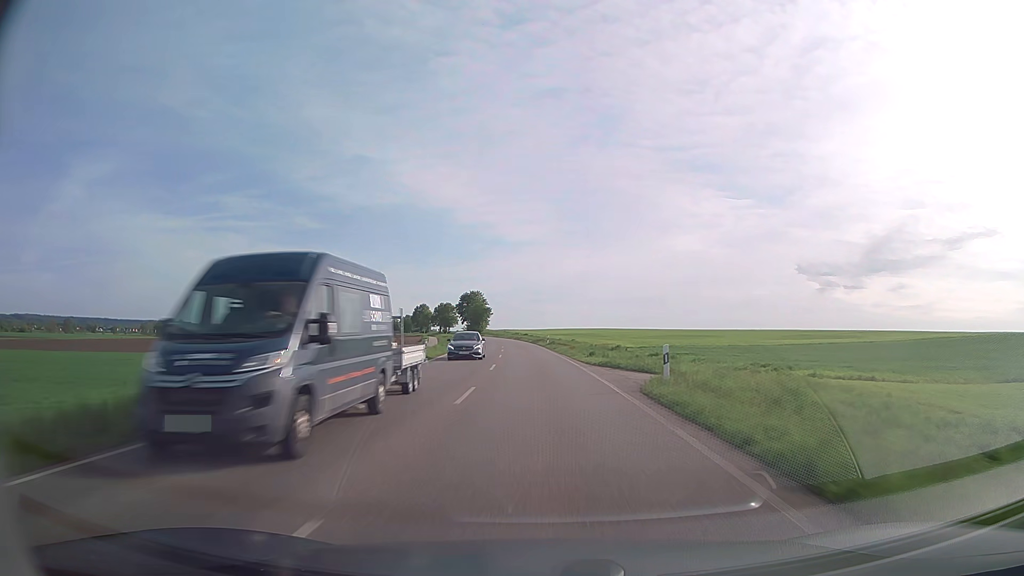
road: secondary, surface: asphalt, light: Day
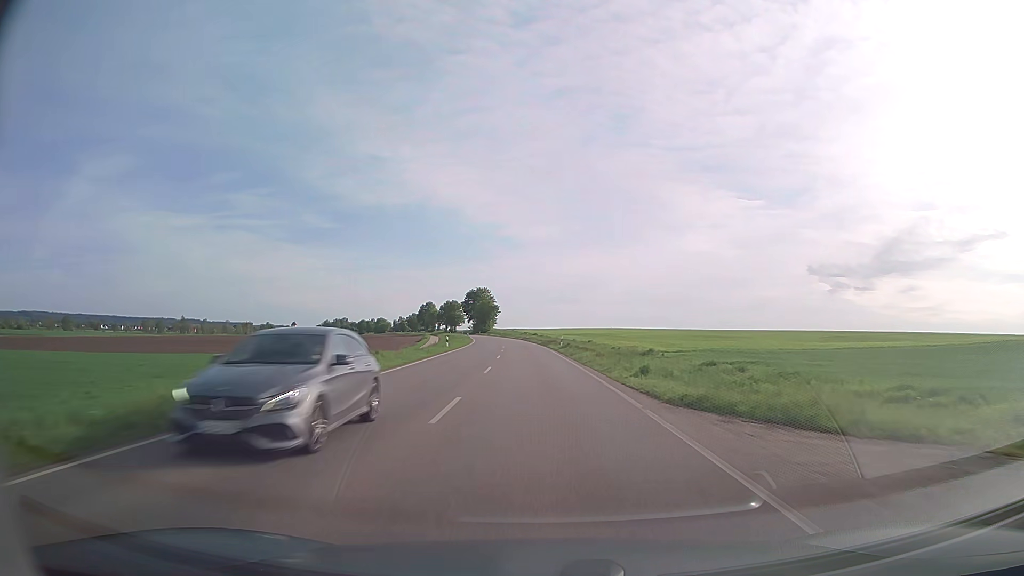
(-0.1, +14.9) m; -1°
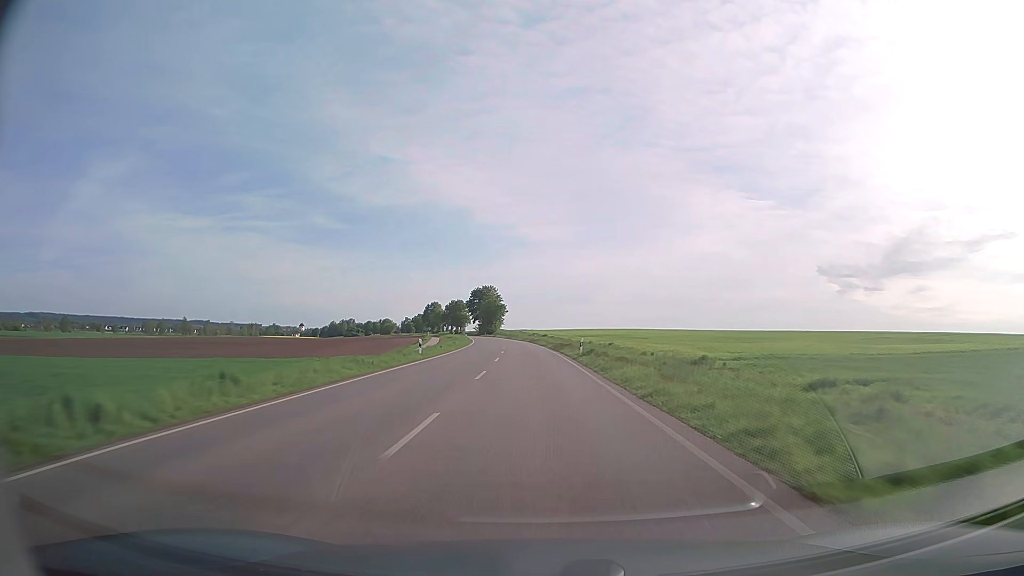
(-0.1, +15.0) m; -1°
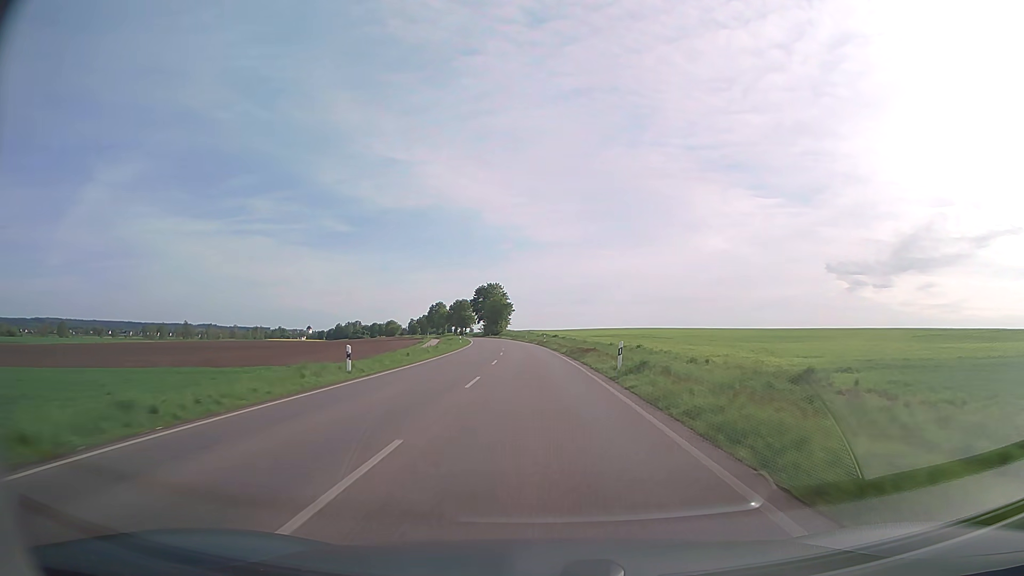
(-0.1, +15.0) m; -1°
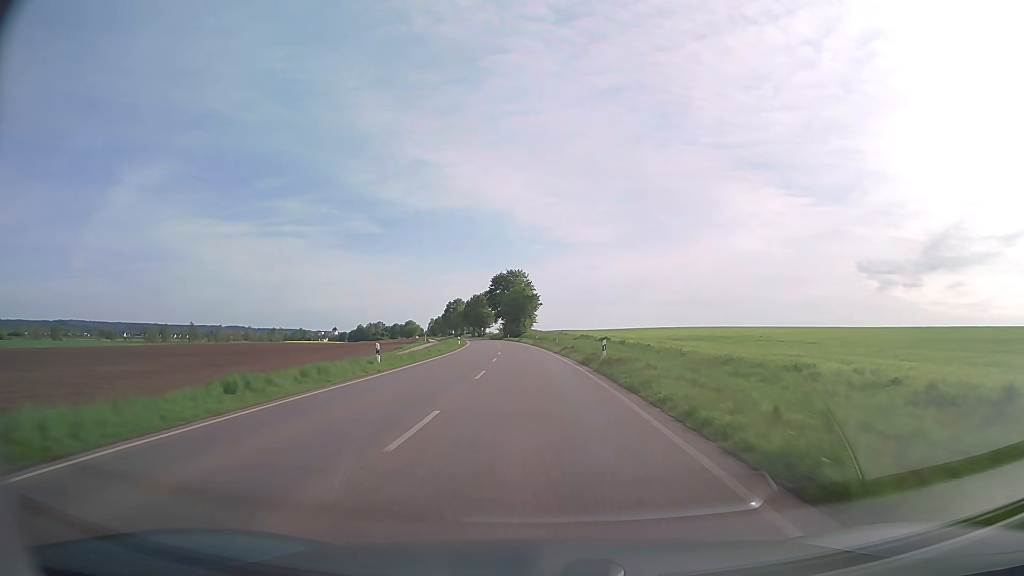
(-1.0, +45.3) m; -3°
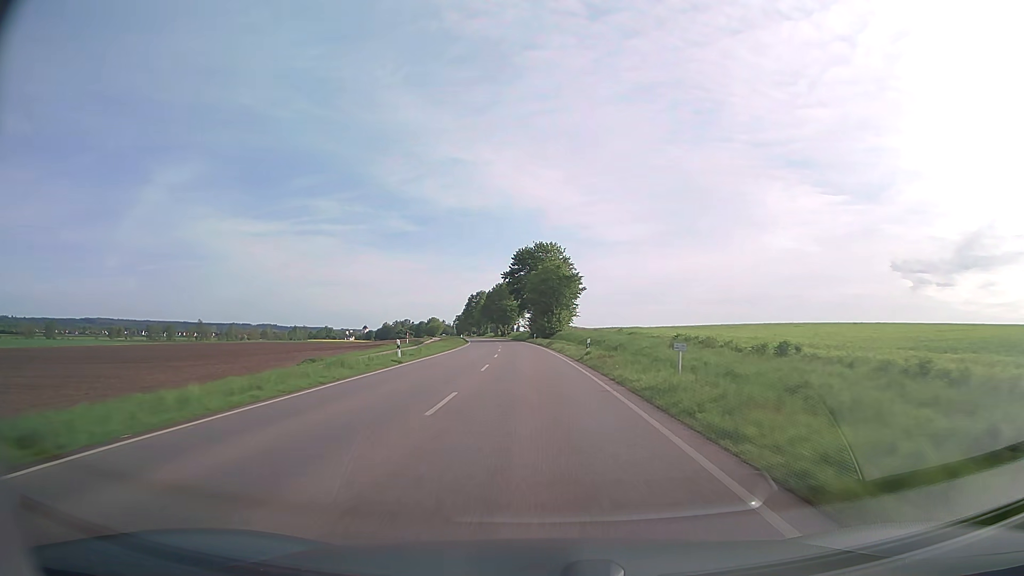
(-1.2, +45.4) m; -3°
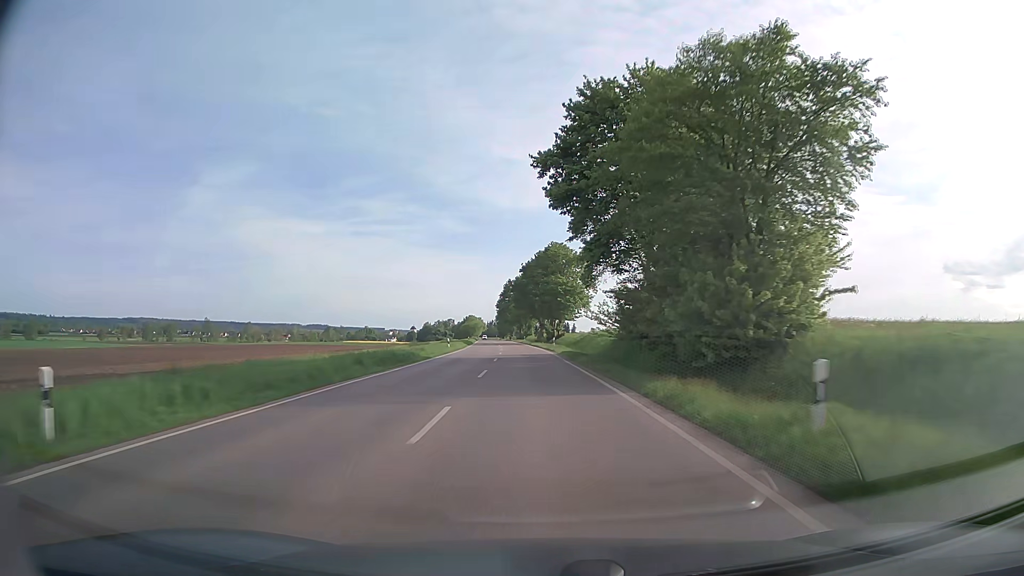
(-3.4, +75.3) m; -5°
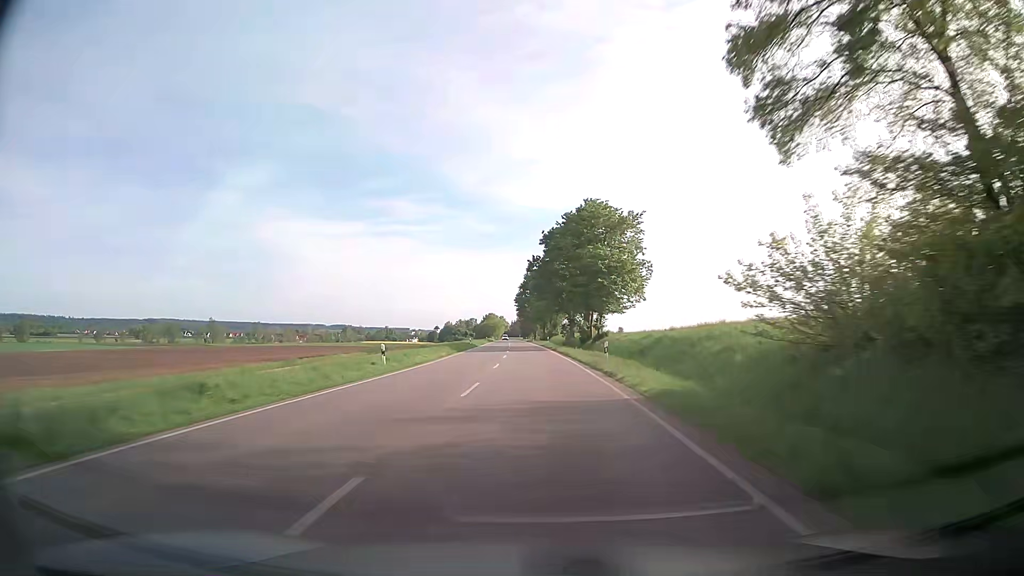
(-0.6, +30.1) m; -2°
(0, +10) (0, +20) (0, +30) (-1, +40) (-1, +50) (-1, +60) (-2, +70) (-2, +80) (-2, +90) (-3, +100) m
